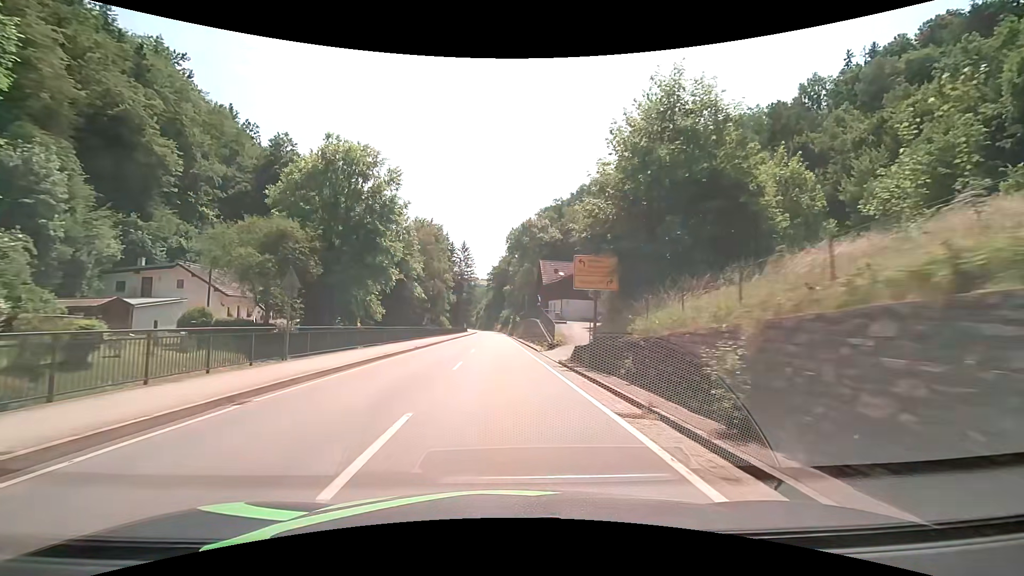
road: secondary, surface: asphalt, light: Day
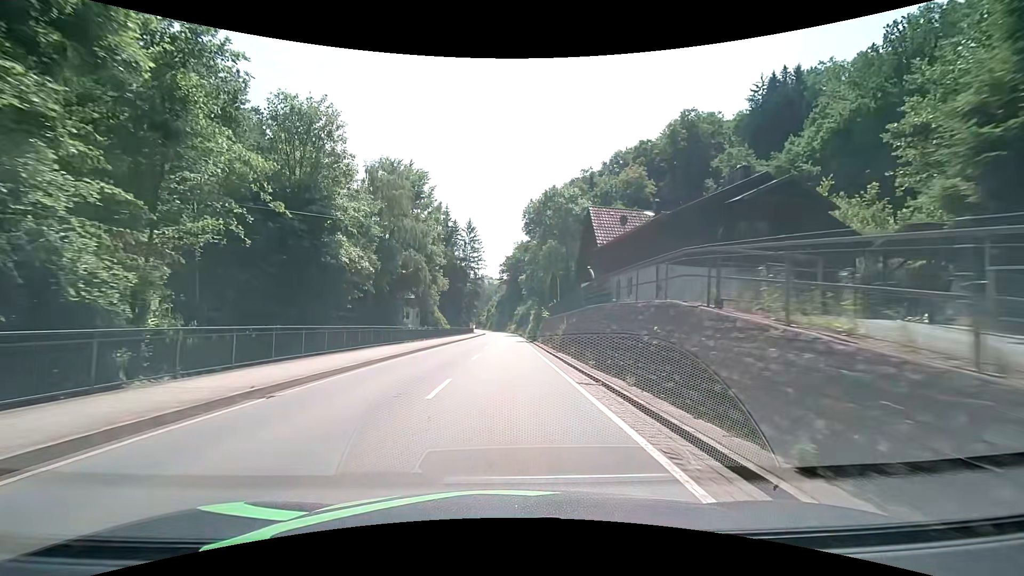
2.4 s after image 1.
(-0.5, +29.8) m; -2°
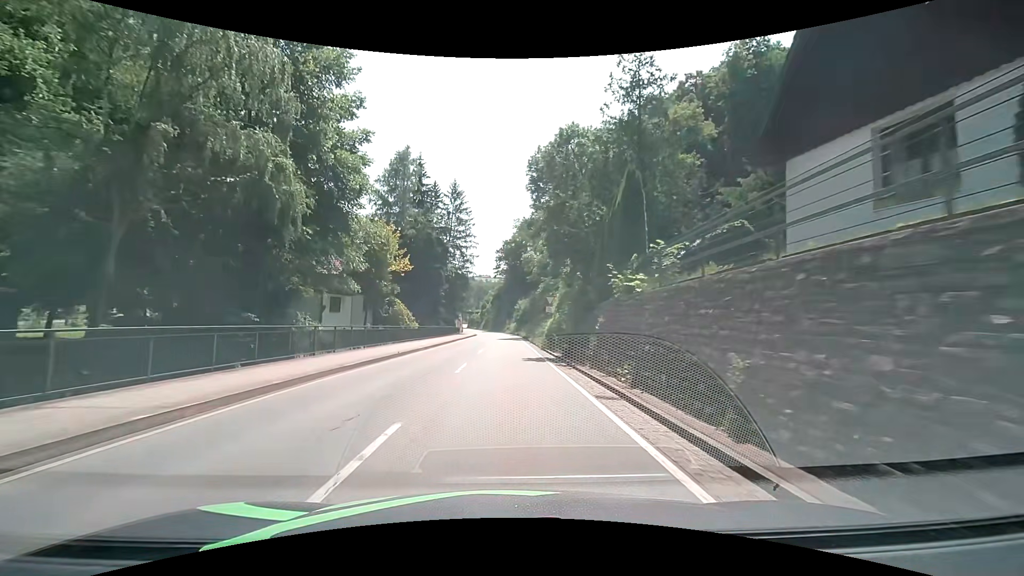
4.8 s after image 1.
(+0.3, +29.8) m; +1°
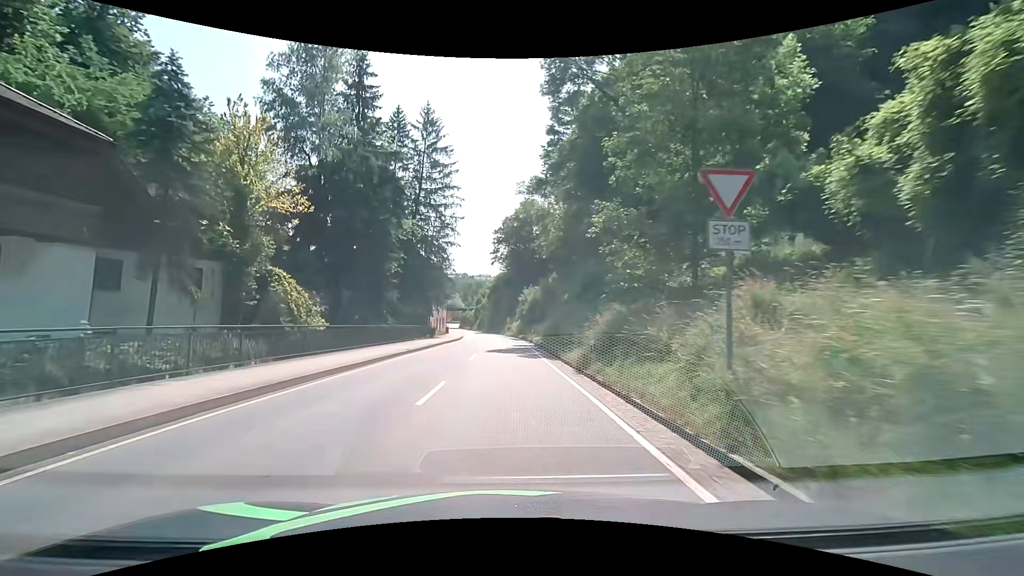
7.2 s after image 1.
(0.0, +29.8) m; 0°
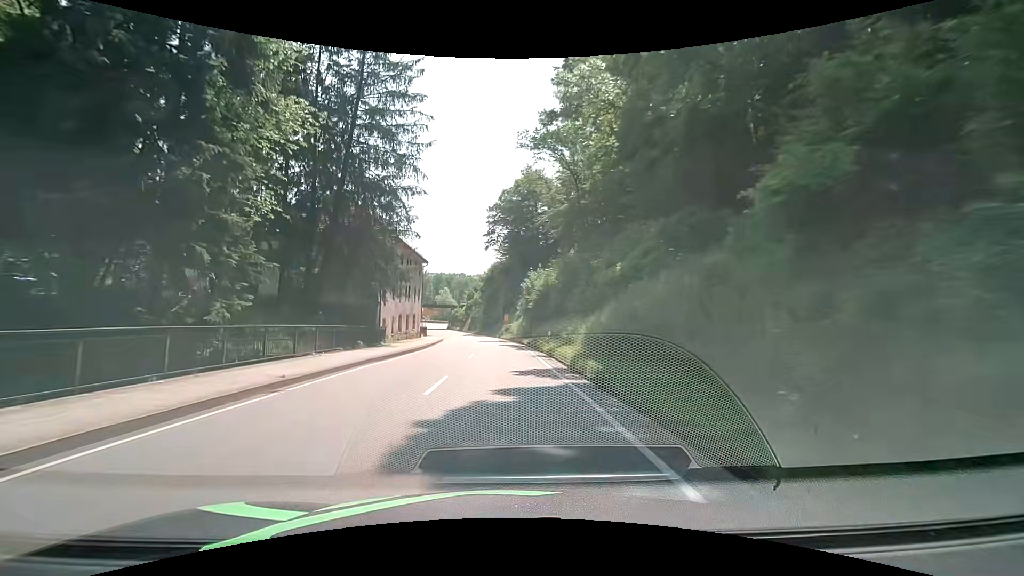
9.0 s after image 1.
(0.0, +22.4) m; 0°
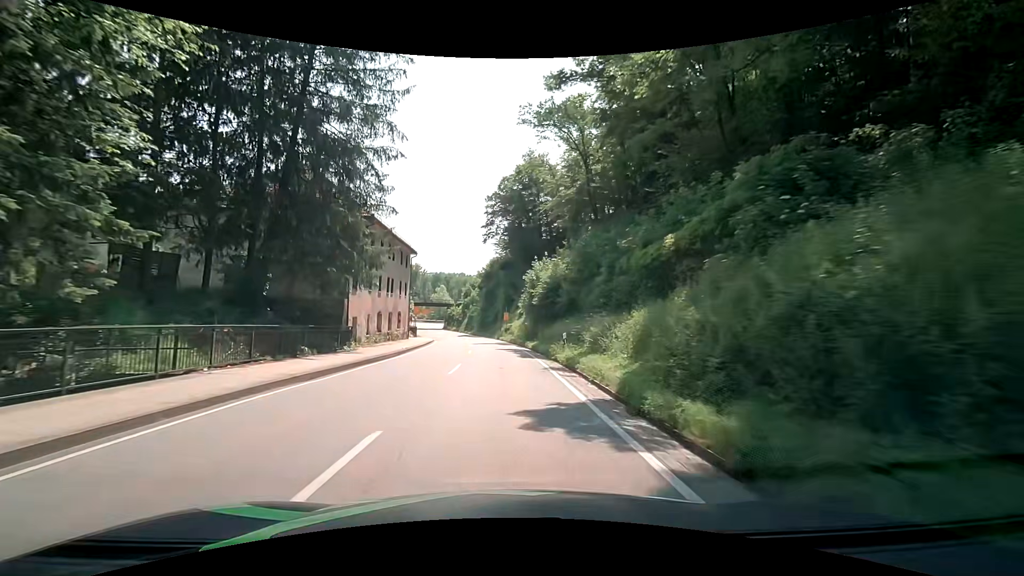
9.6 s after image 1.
(-0.1, +7.5) m; 0°
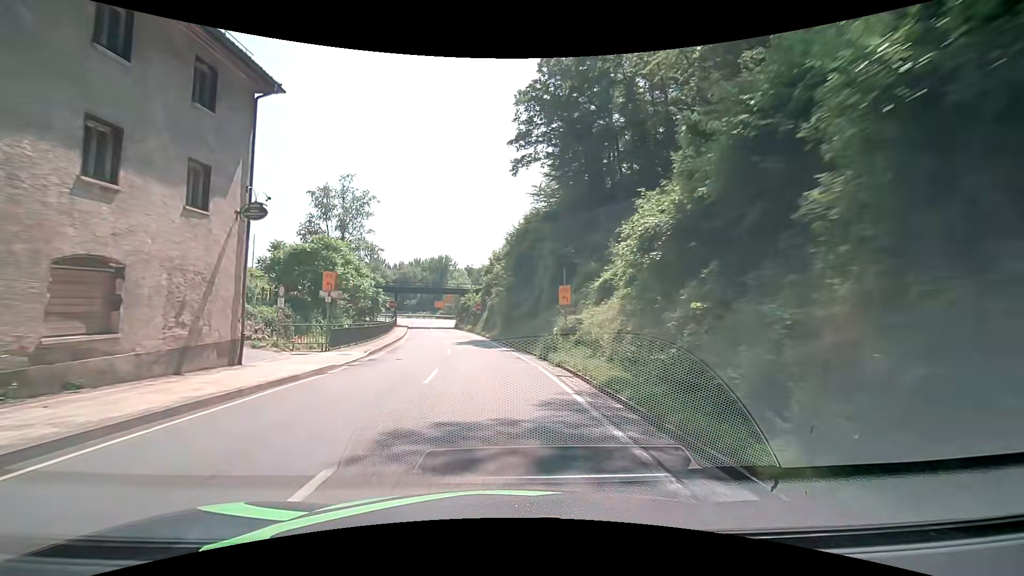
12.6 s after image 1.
(-0.9, +37.2) m; -4°
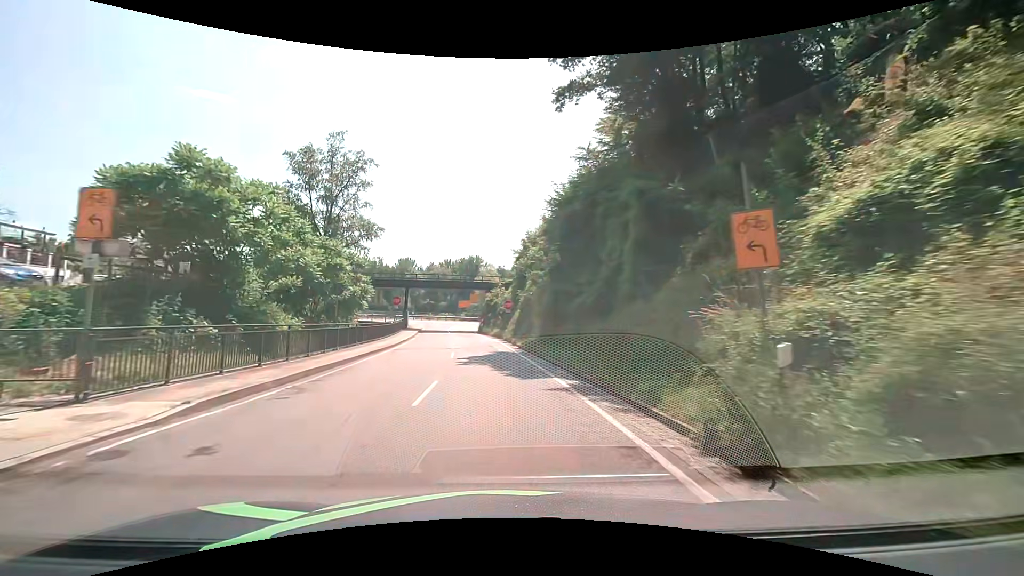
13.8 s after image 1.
(-0.5, +14.8) m; -4°
